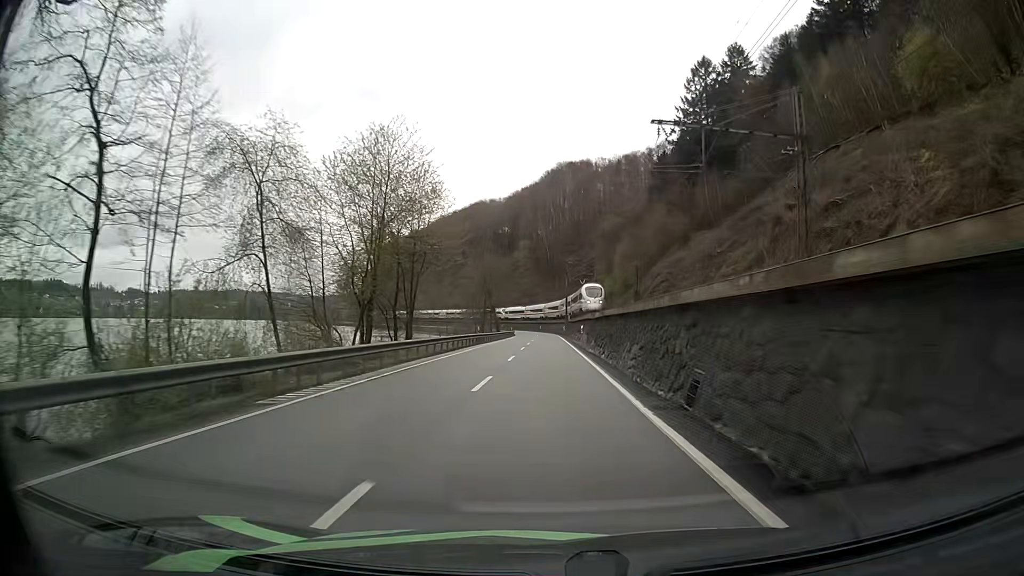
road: primary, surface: asphalt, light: Day
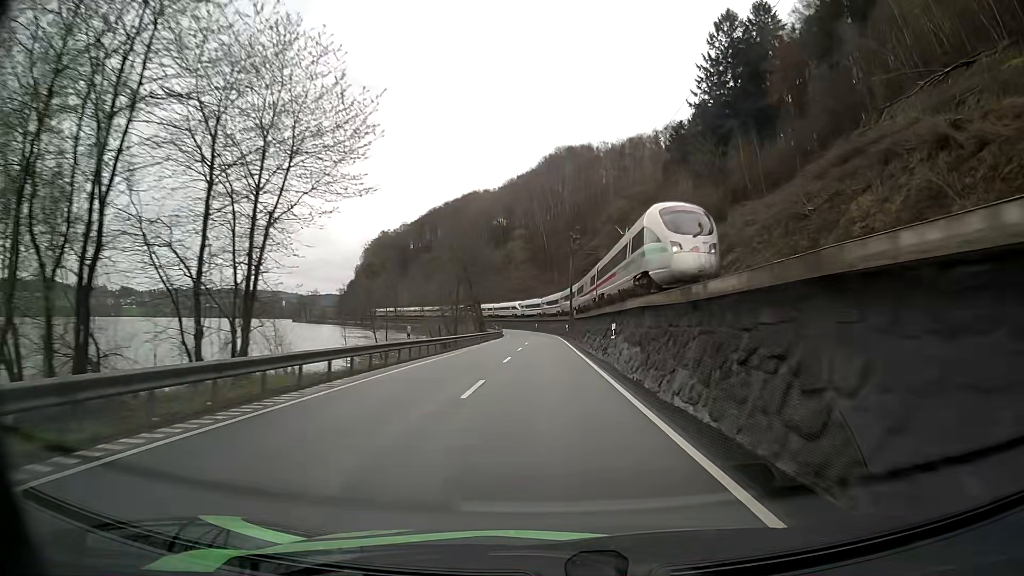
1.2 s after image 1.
(+0.1, +25.4) m; 0°
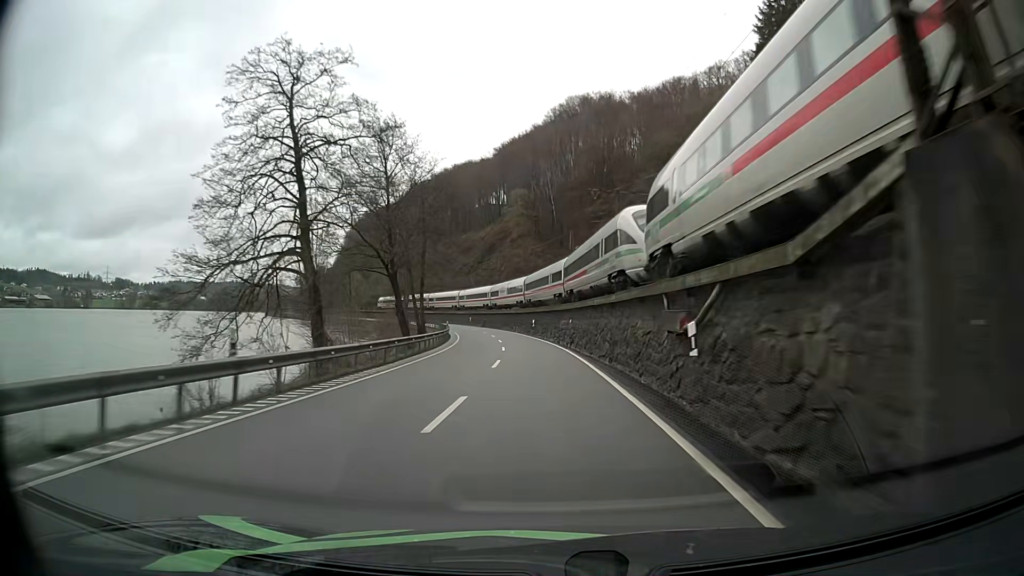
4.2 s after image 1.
(-0.1, +63.7) m; 0°
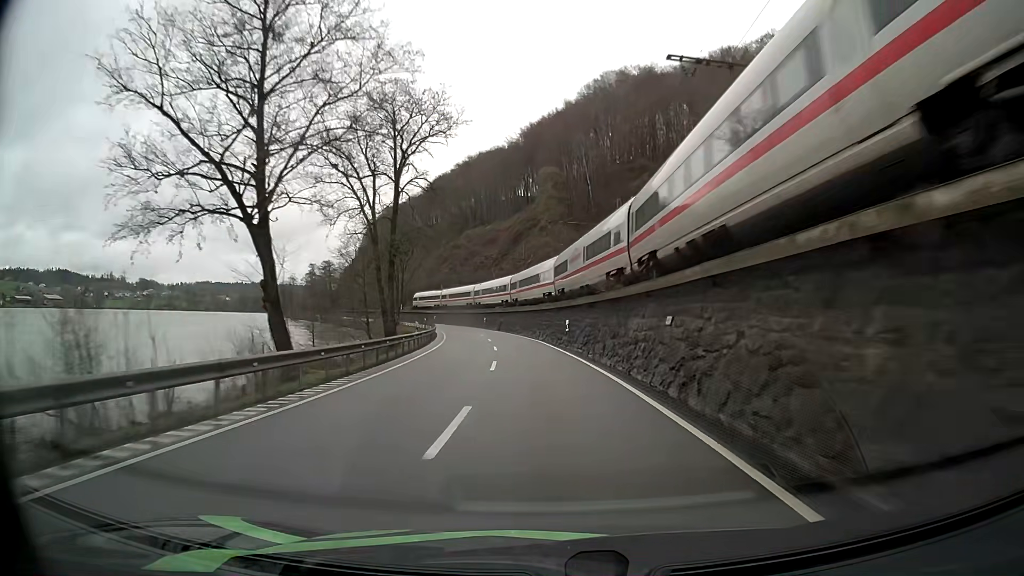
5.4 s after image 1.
(-0.6, +25.5) m; -3°
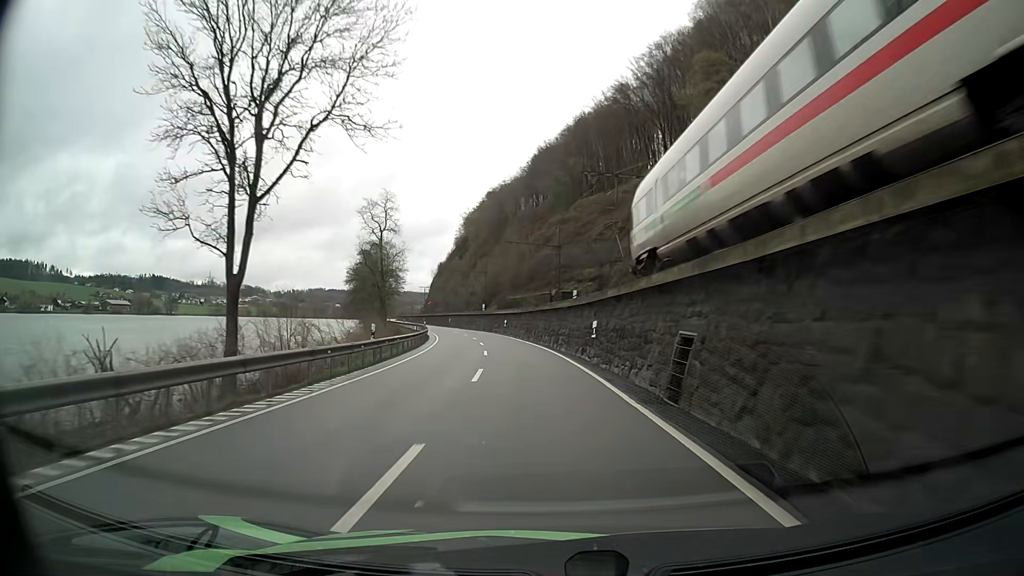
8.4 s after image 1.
(-5.3, +63.2) m; -10°
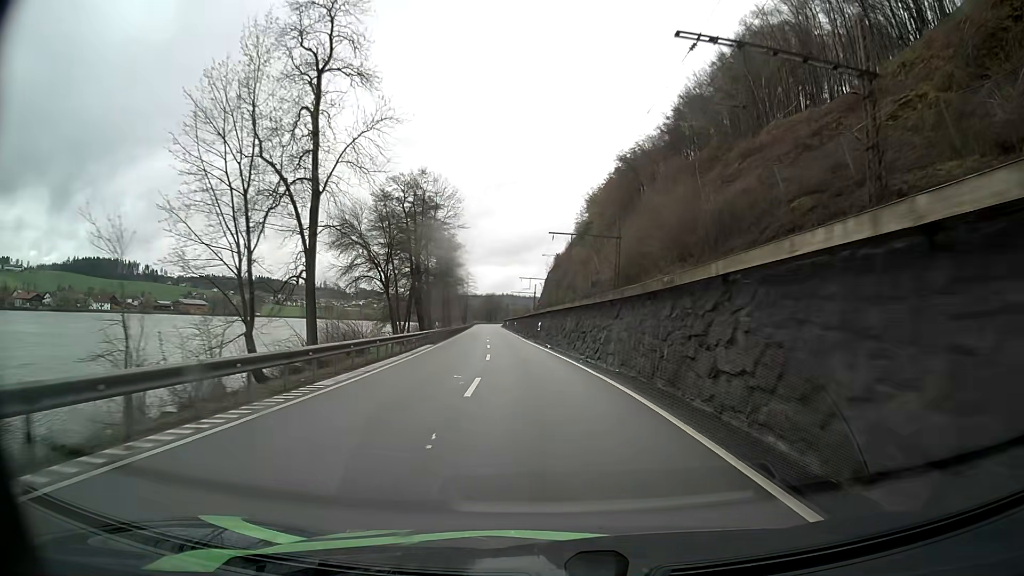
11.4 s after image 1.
(-6.2, +62.9) m; -11°
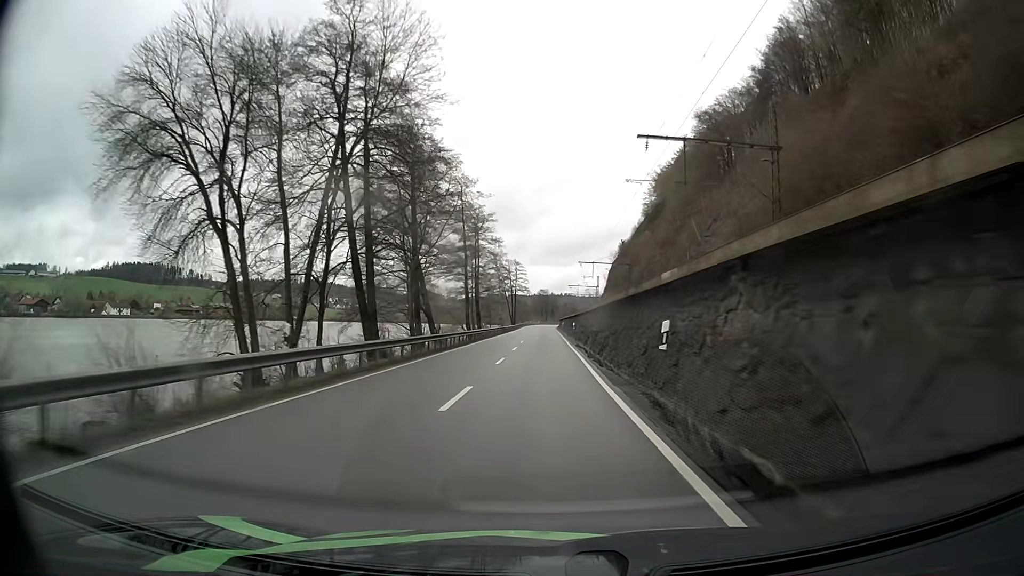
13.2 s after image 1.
(-1.7, +38.0) m; -5°
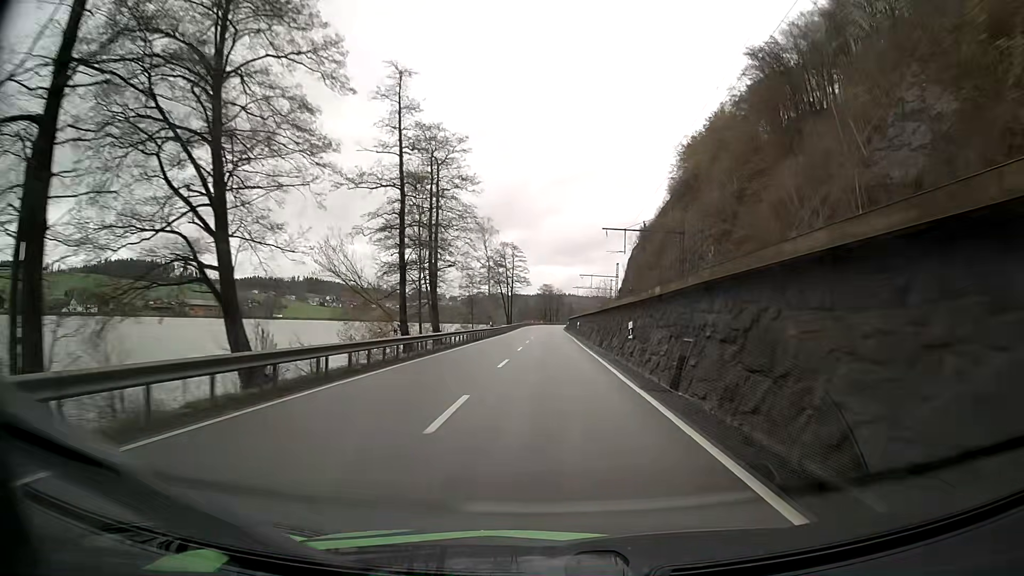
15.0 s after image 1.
(-0.3, +38.0) m; 0°
(0, +10) (0, +20) (0, +30) (0, +40) (0, +50) (0, +60) (0, +70) (0, +80) (0, +90) (+1, +100) m
